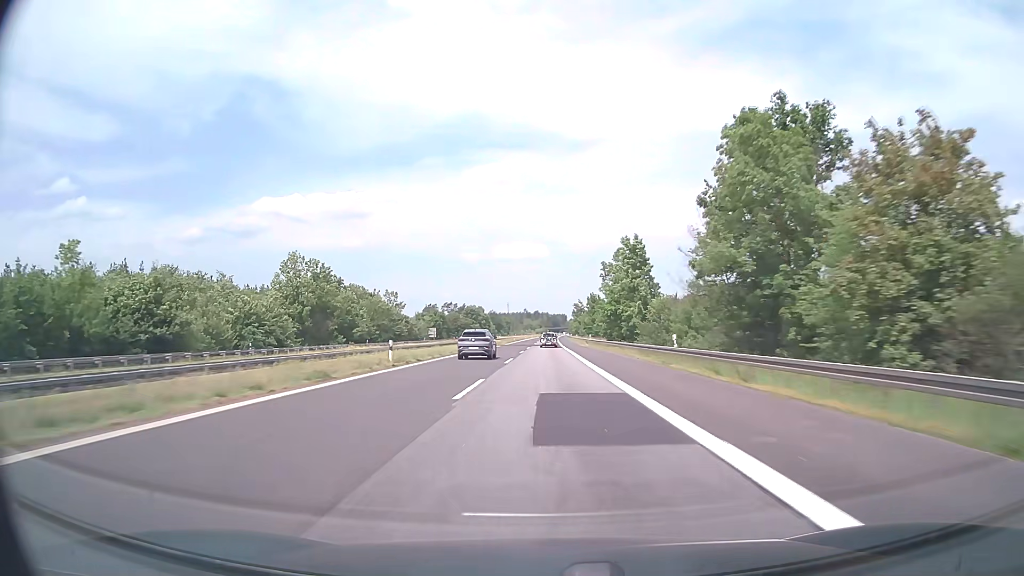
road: motorway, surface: asphalt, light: Day
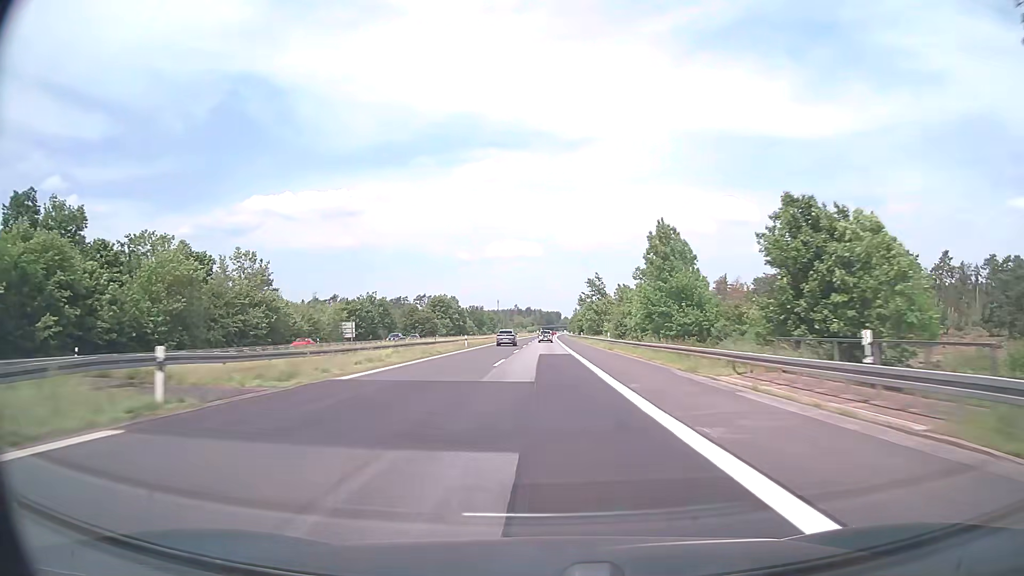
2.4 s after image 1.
(+0.4, +76.1) m; 0°
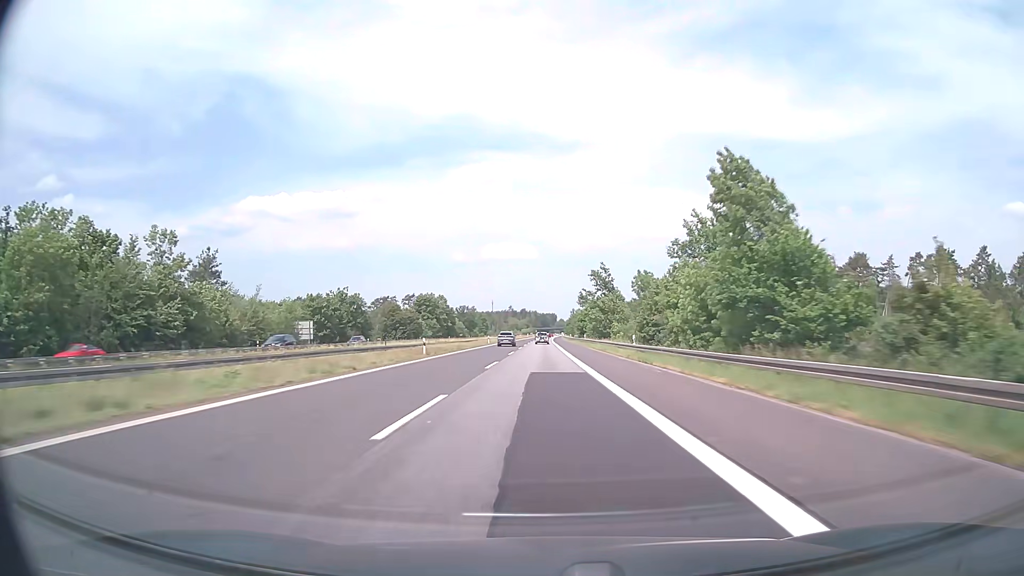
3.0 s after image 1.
(+0.1, +19.0) m; +1°
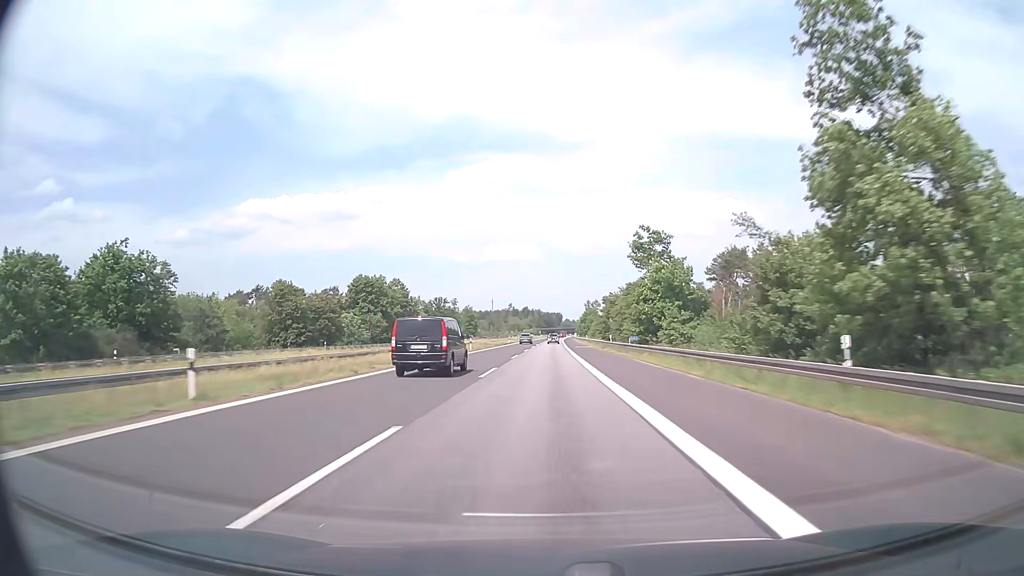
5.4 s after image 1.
(0.0, +76.0) m; 0°
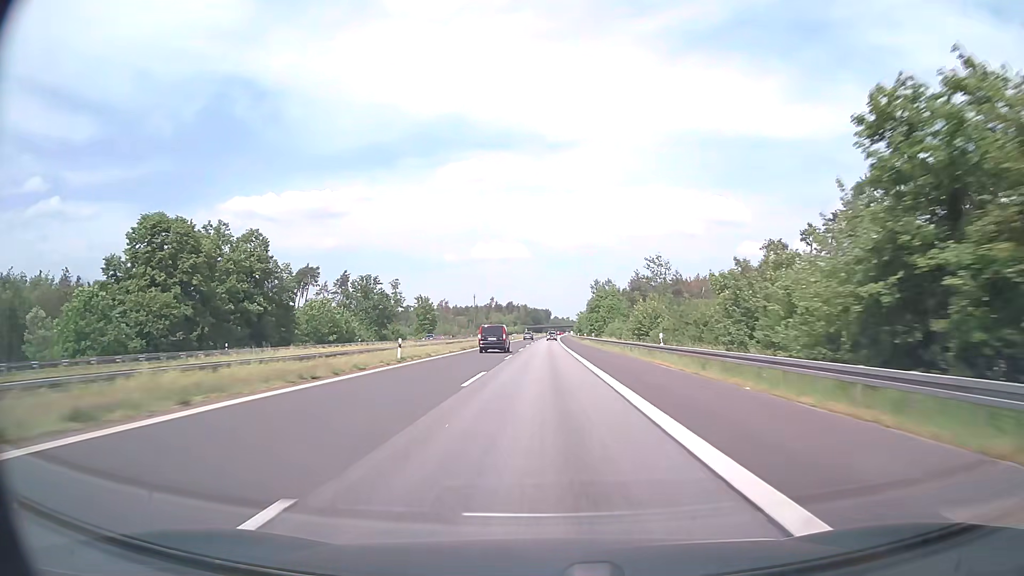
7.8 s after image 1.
(+0.6, +76.0) m; +1°
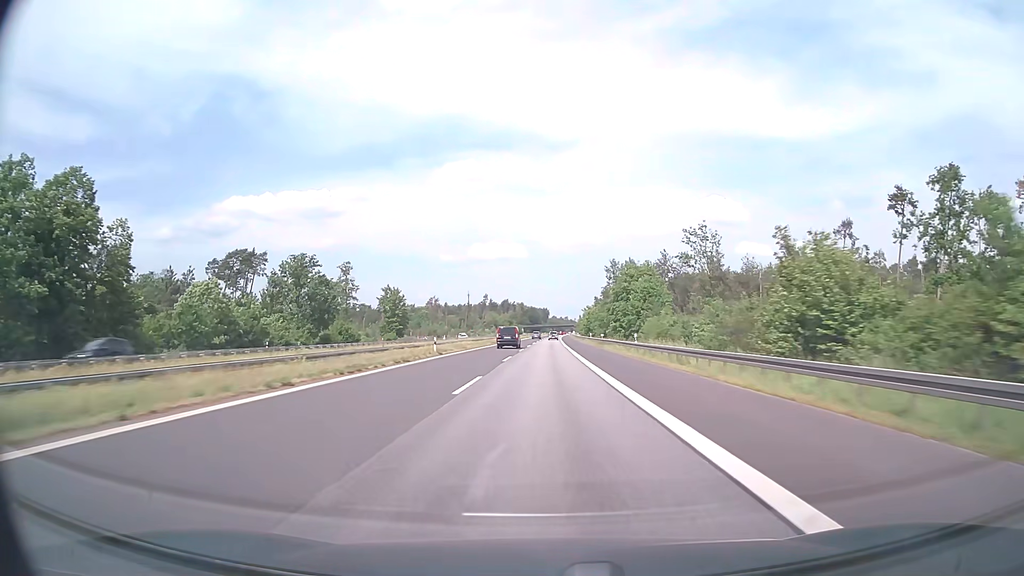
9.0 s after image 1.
(0.0, +38.0) m; 0°
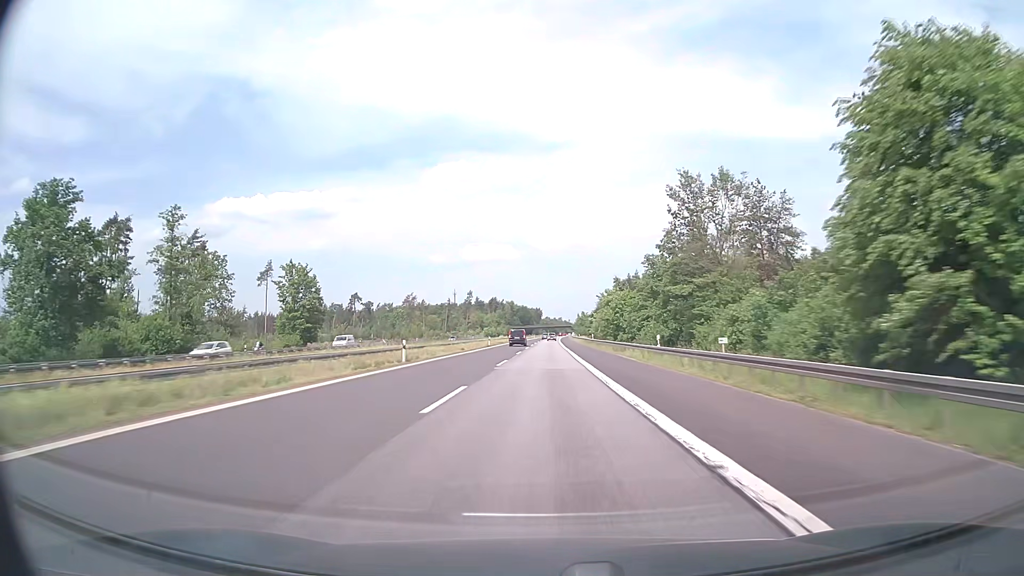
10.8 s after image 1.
(+0.3, +57.0) m; +1°
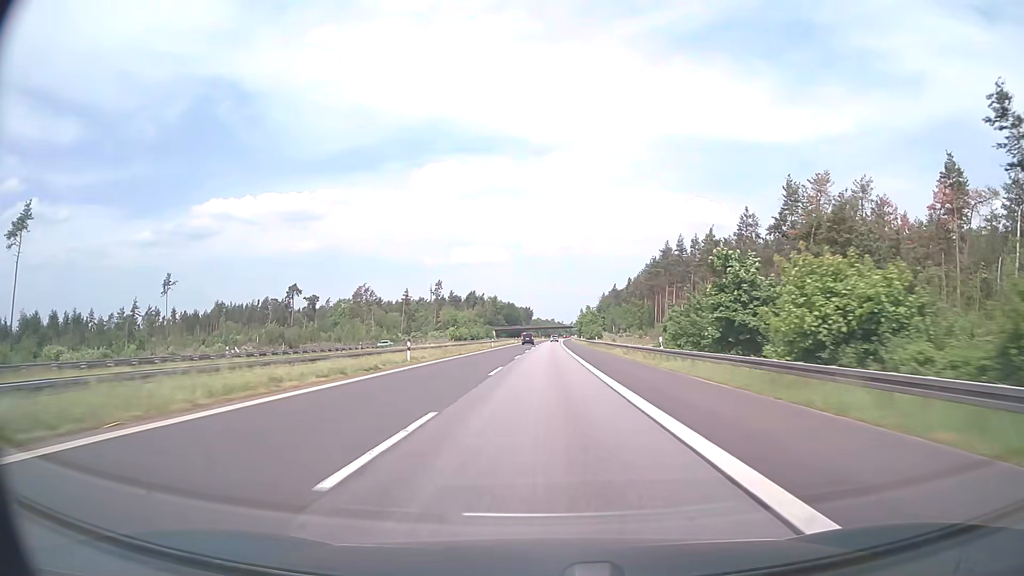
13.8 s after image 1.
(+0.5, +95.1) m; +1°
(0, +10) (0, +20) (0, +30) (0, +40) (0, +50) (0, +60) (+1, +70) (+1, +80) (+1, +90) (+1, +100) m
